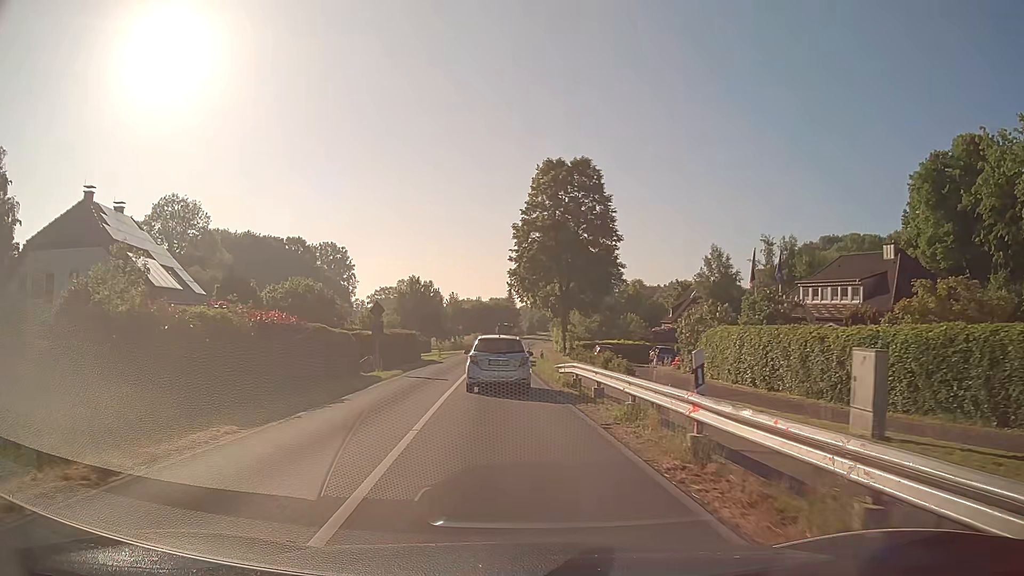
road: secondary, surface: asphalt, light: Day
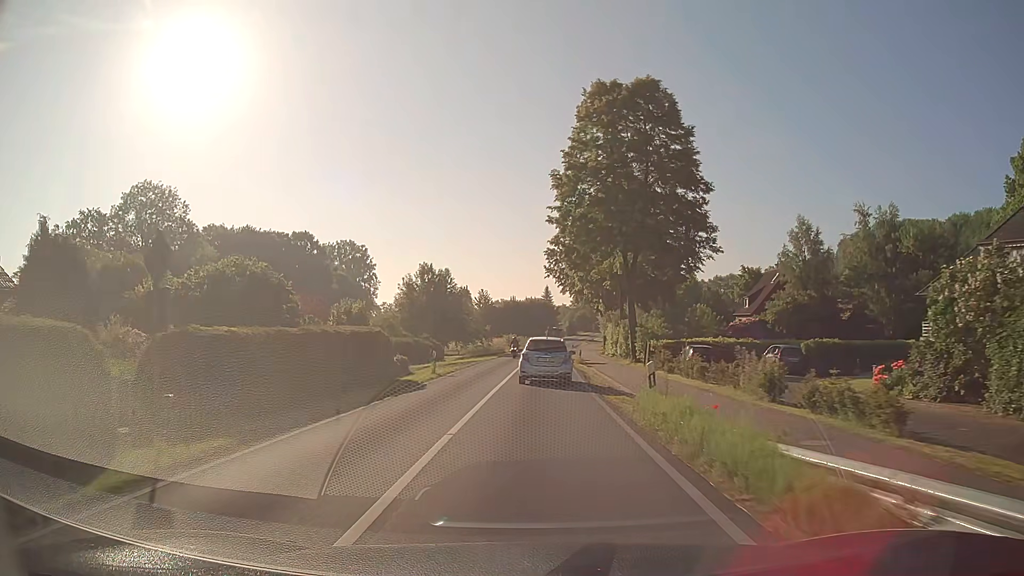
(-0.8, +20.9) m; -3°
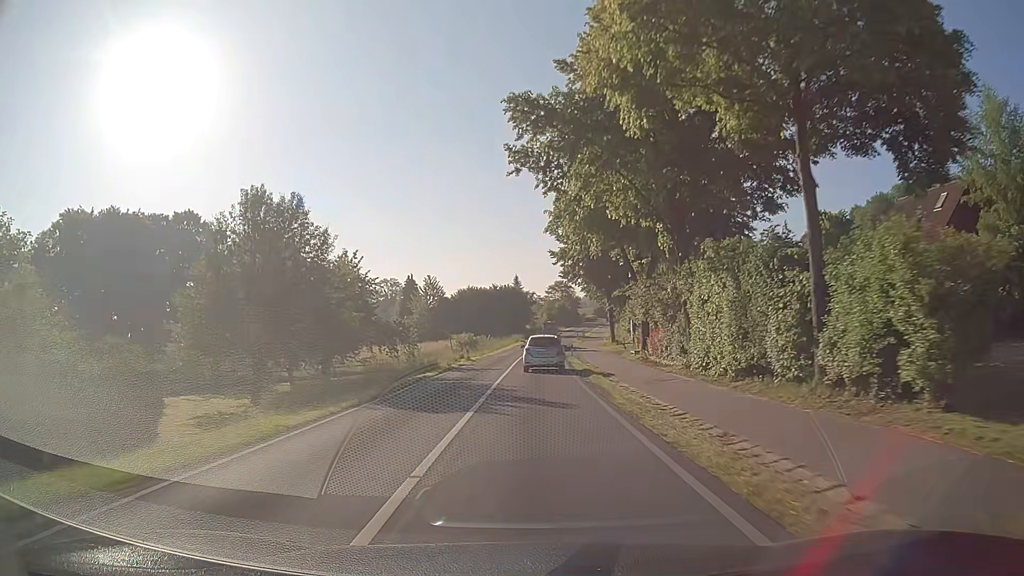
(+0.9, +42.4) m; +3°
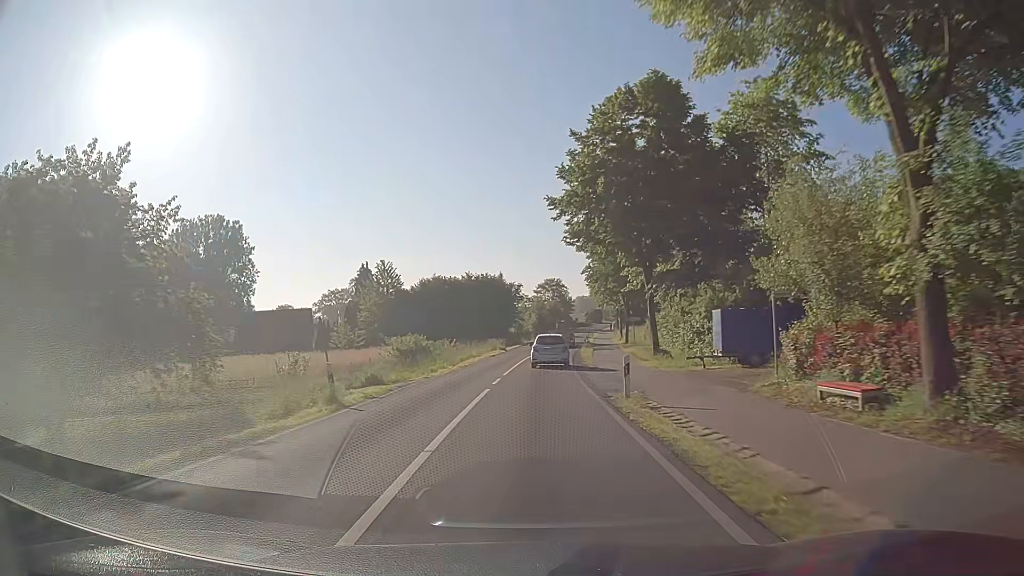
(-0.1, +29.0) m; 0°
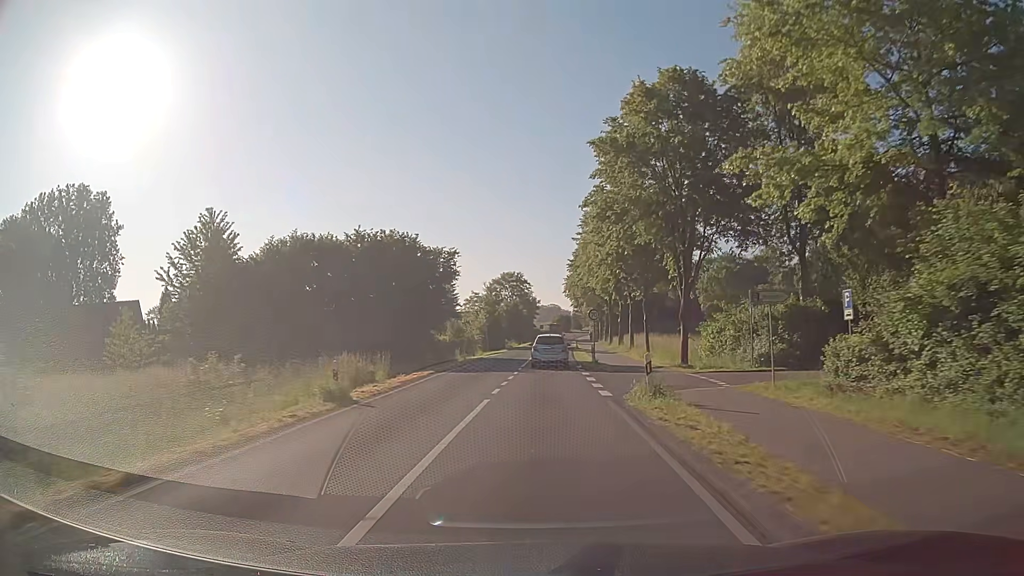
(+1.2, +42.3) m; +3°
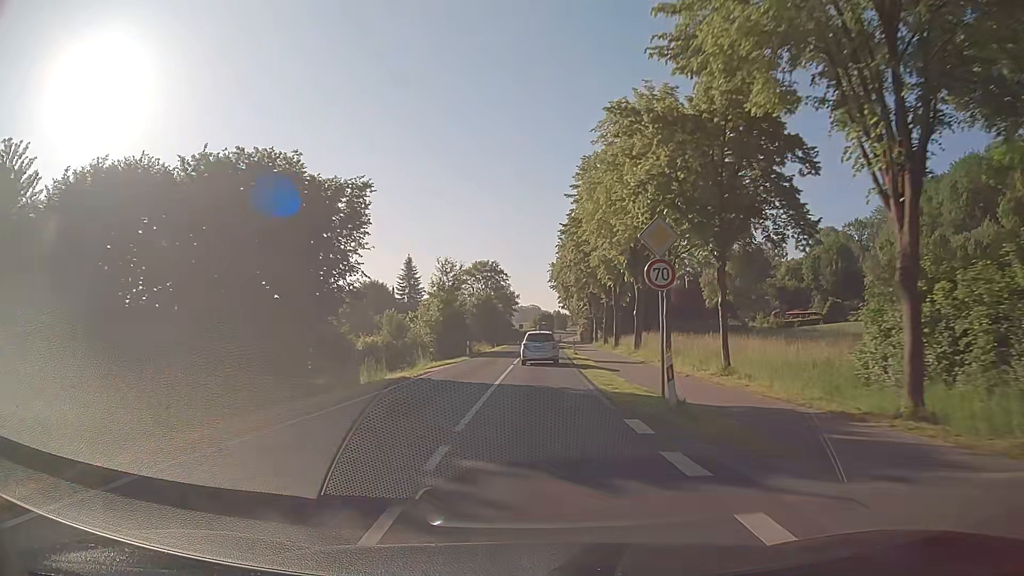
(+0.5, +22.0) m; +2°
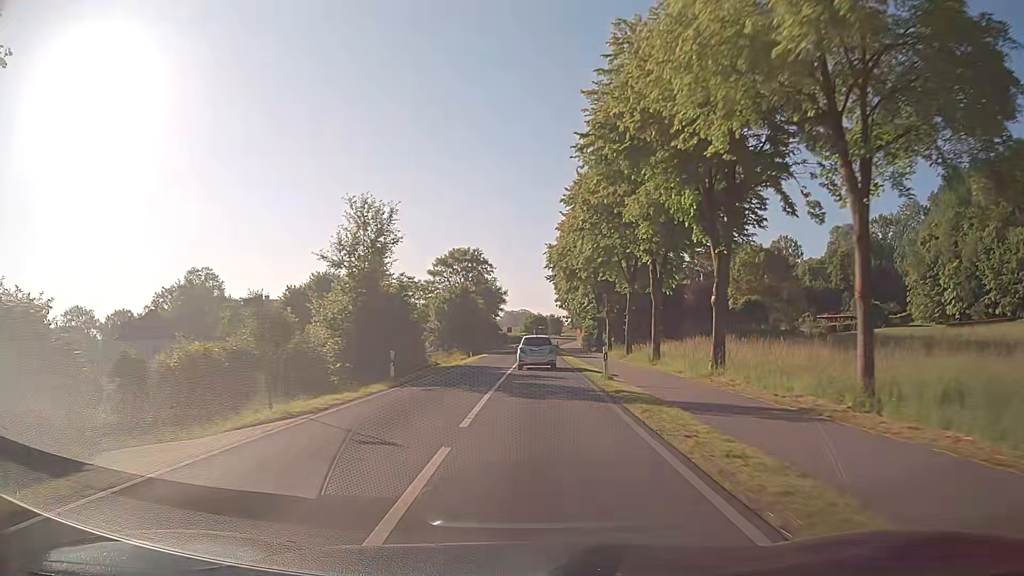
(+0.2, +22.0) m; +1°
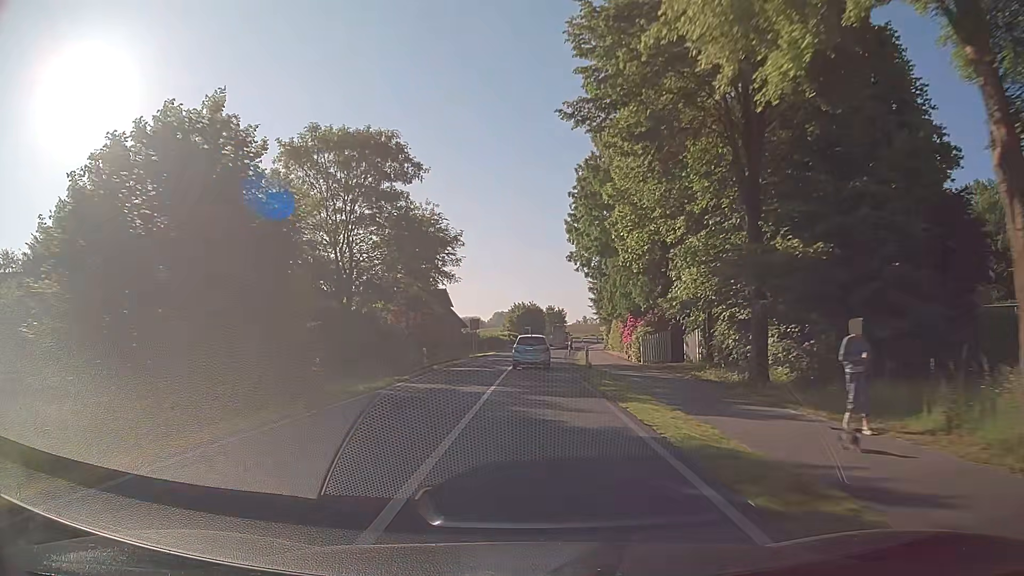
(+0.4, +54.0) m; 0°
(0, +10) (0, +20) (0, +30) (+1, +40) (+1, +50) (+2, +60) (+3, +70) (+4, +80) (+6, +90) (+9, +99) m
